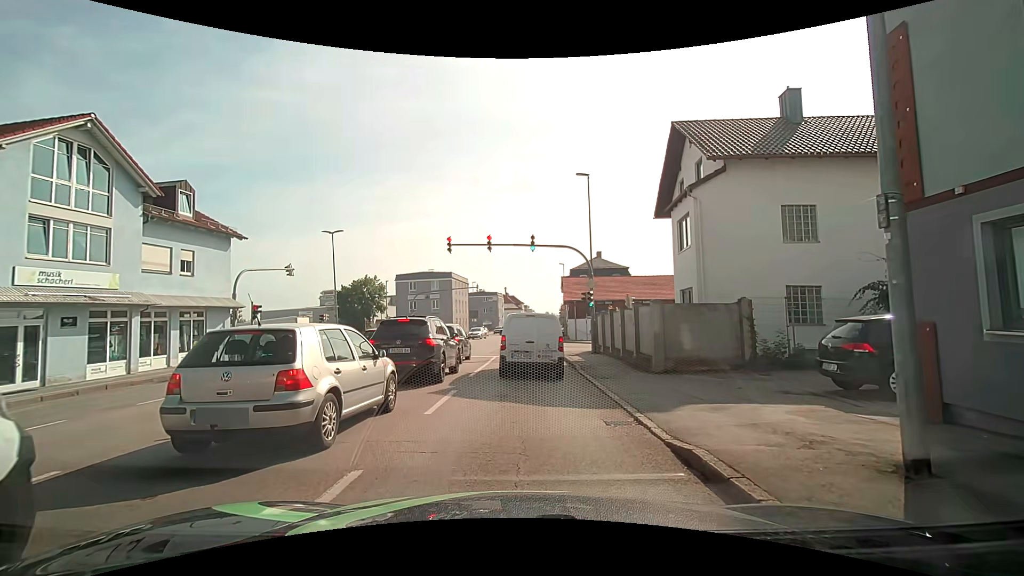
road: tertiary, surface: asphalt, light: Day
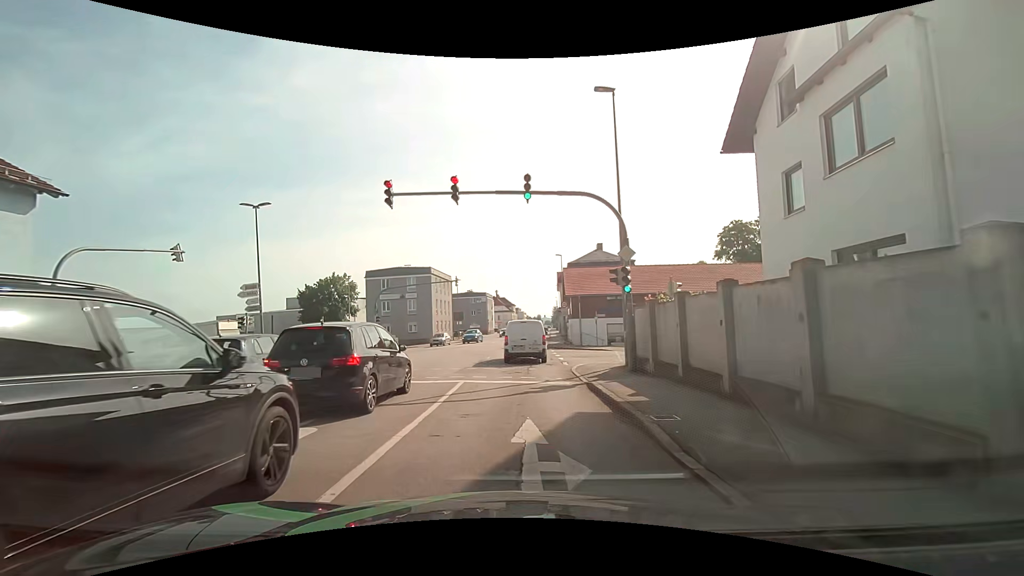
(-0.2, +11.2) m; -1°
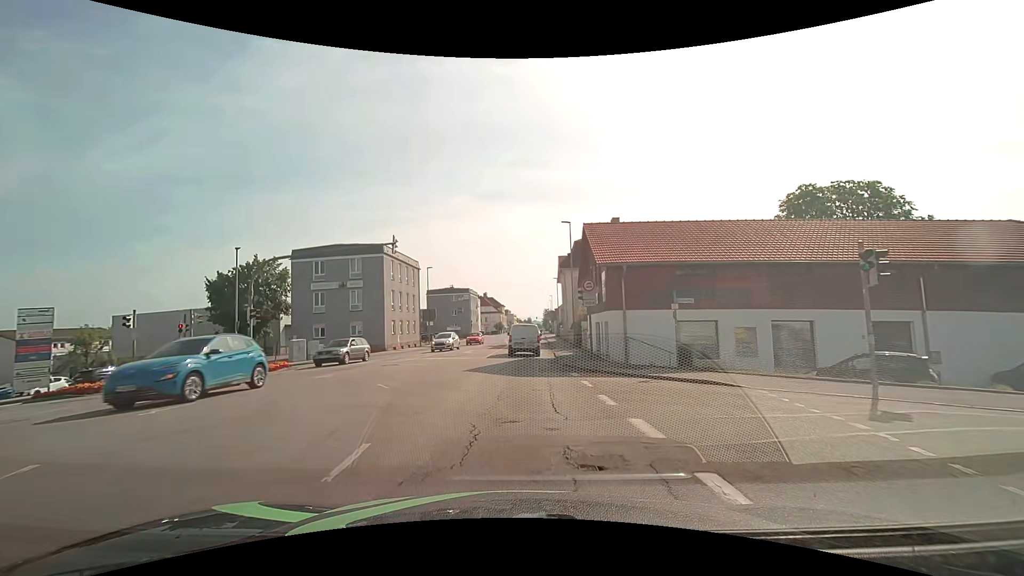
(+0.1, +19.9) m; +1°
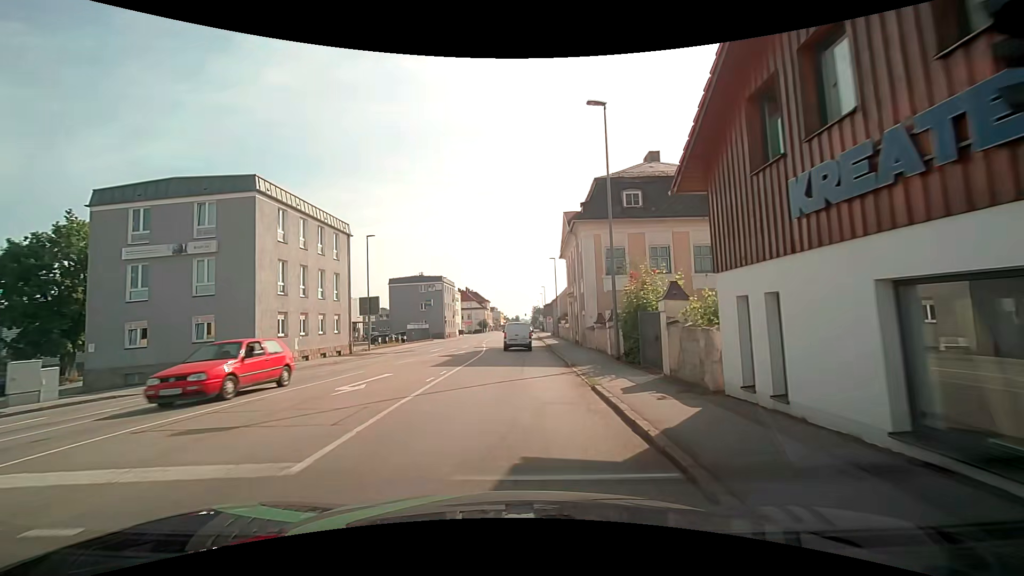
(+0.3, +21.4) m; +1°
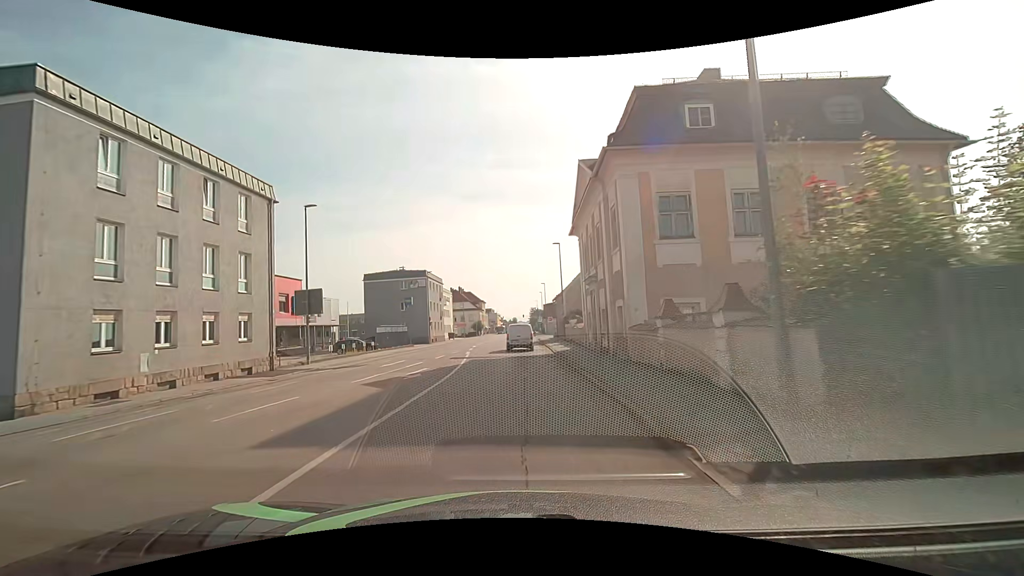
(+0.1, +12.2) m; 0°
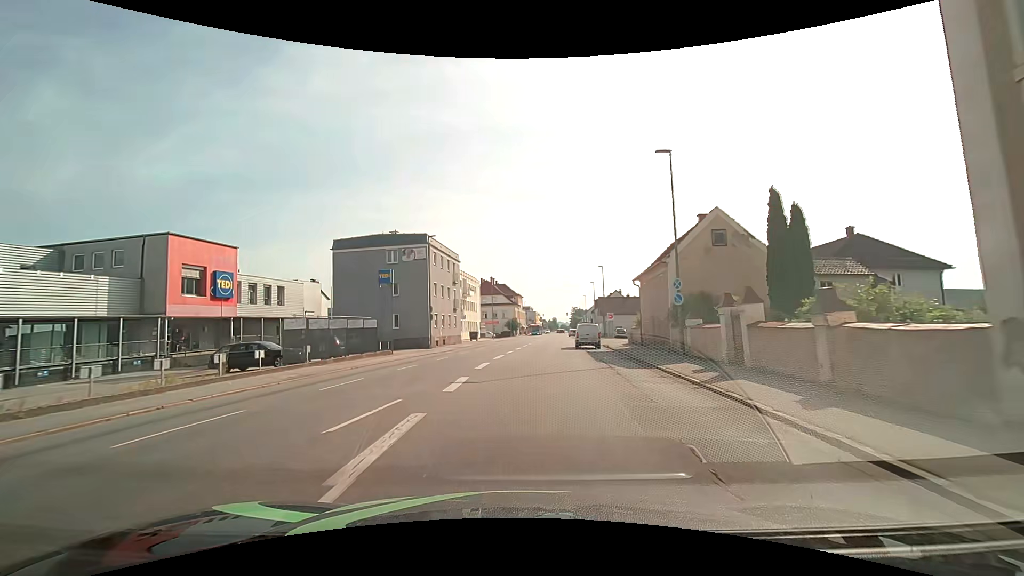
(-0.9, +26.7) m; -4°
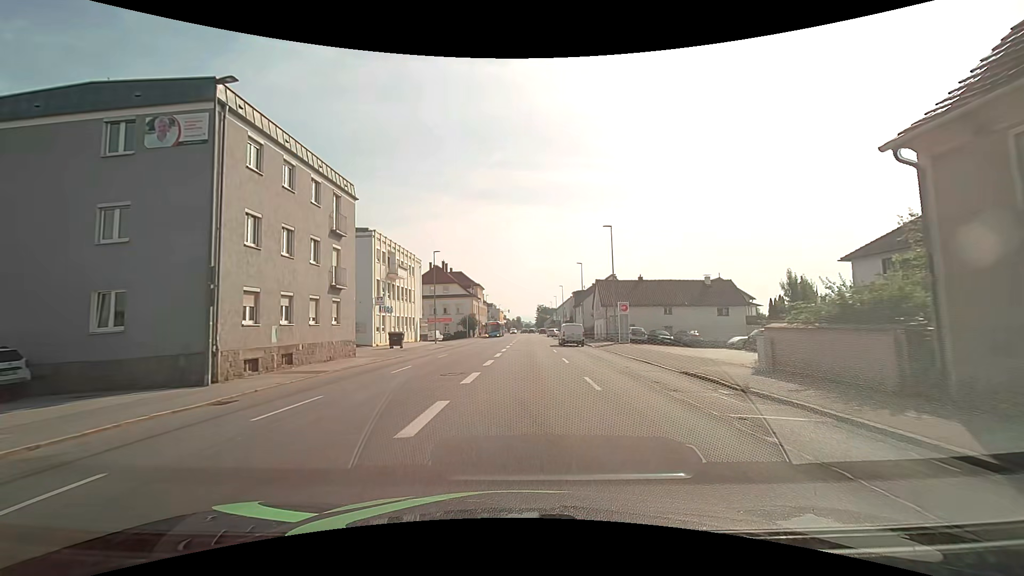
(+0.8, +28.6) m; +4°
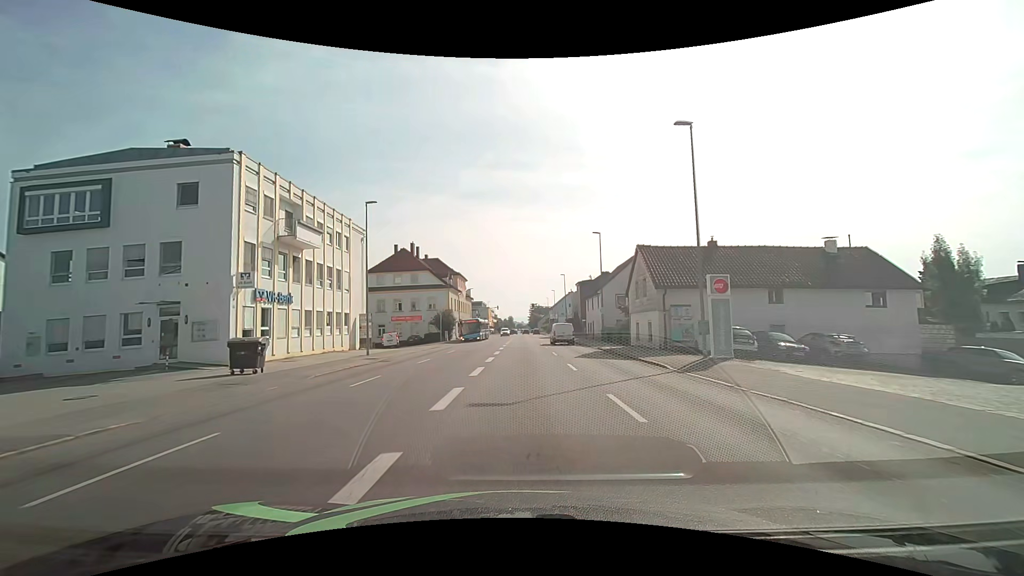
(+0.4, +22.1) m; +1°
(0, +10) (0, +20) (0, +30) (0, +40) (0, +50) (+1, +60) (+1, +70) (+1, +80) (+1, +90) (+1, +100) m
